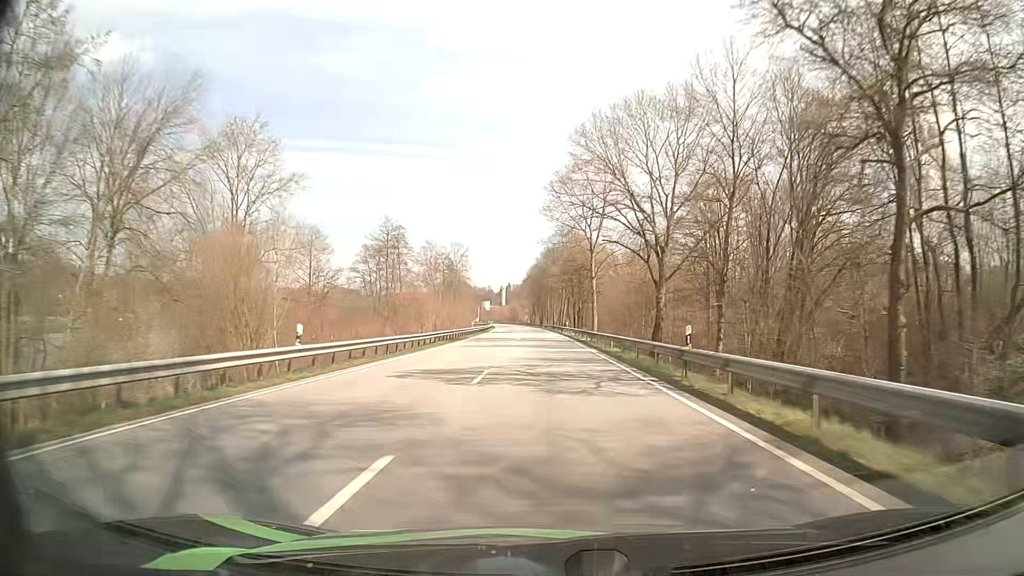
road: primary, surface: asphalt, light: Day
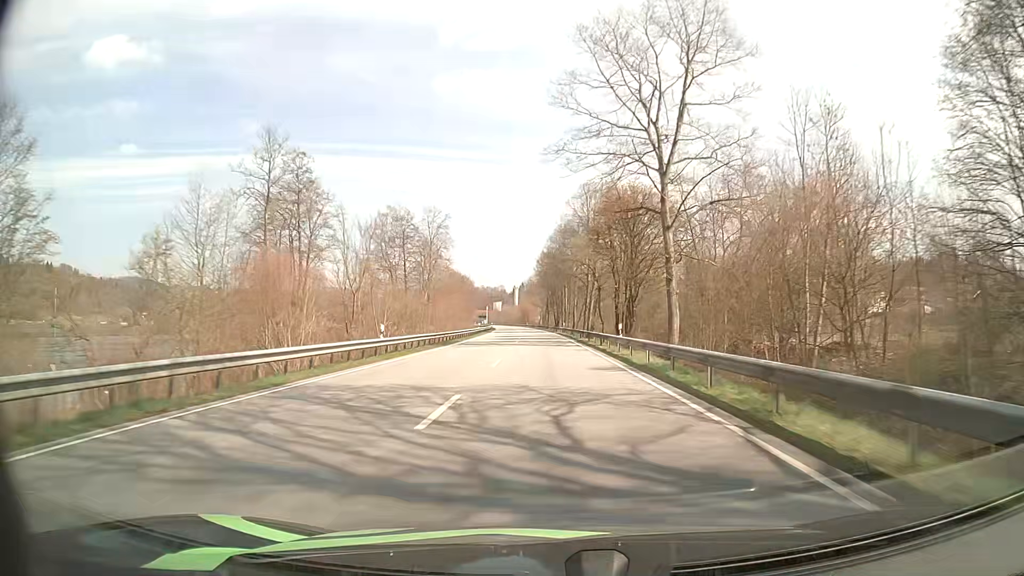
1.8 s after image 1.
(-0.3, +42.6) m; -1°
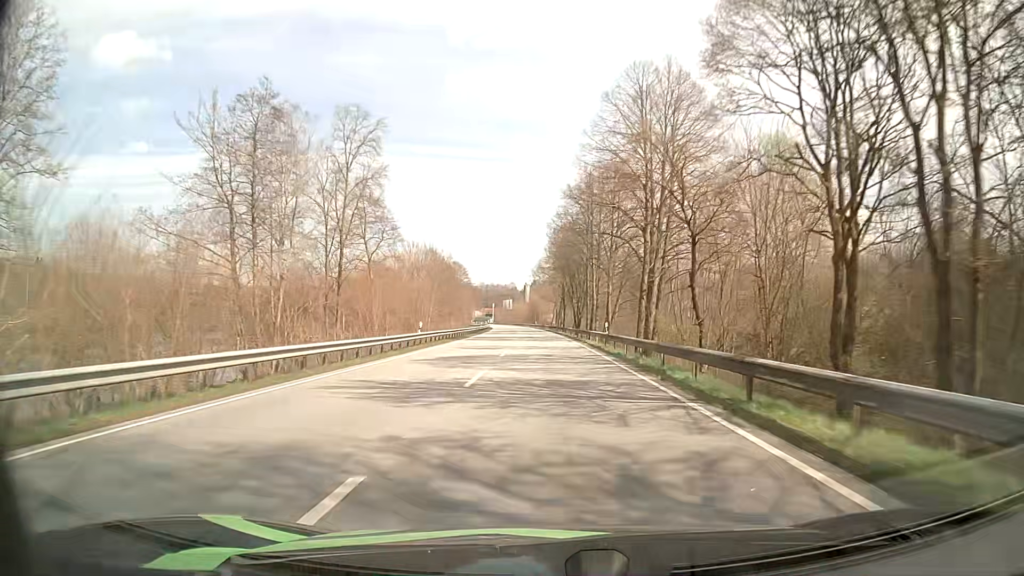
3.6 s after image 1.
(-0.5, +42.9) m; -1°
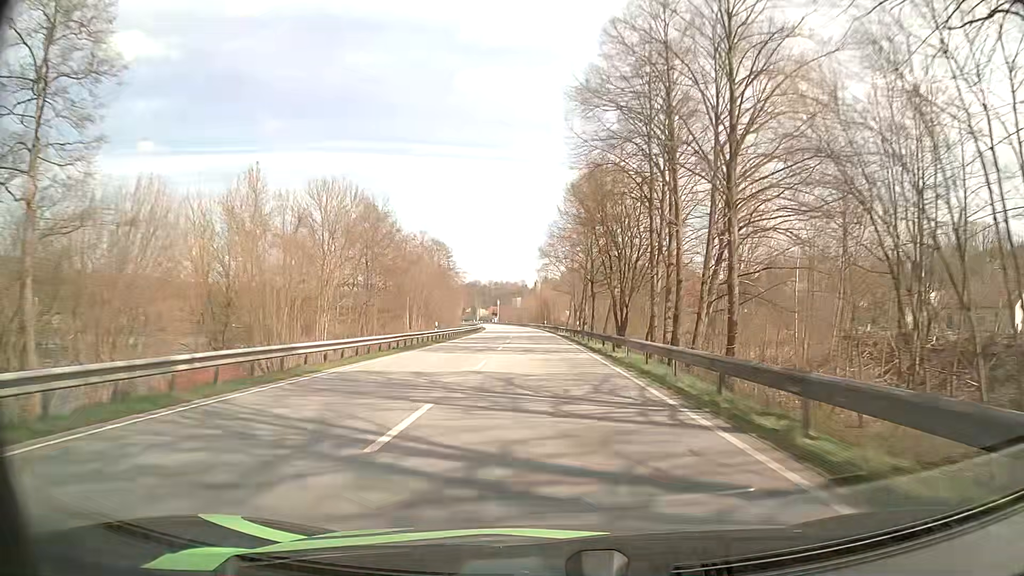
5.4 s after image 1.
(-0.3, +43.2) m; -1°
(0, +10) (0, +20) (0, +30) (0, +40) (-1, +50) (-1, +60) (-1, +70) (-2, +80) (-2, +90) (-3, +100) m
